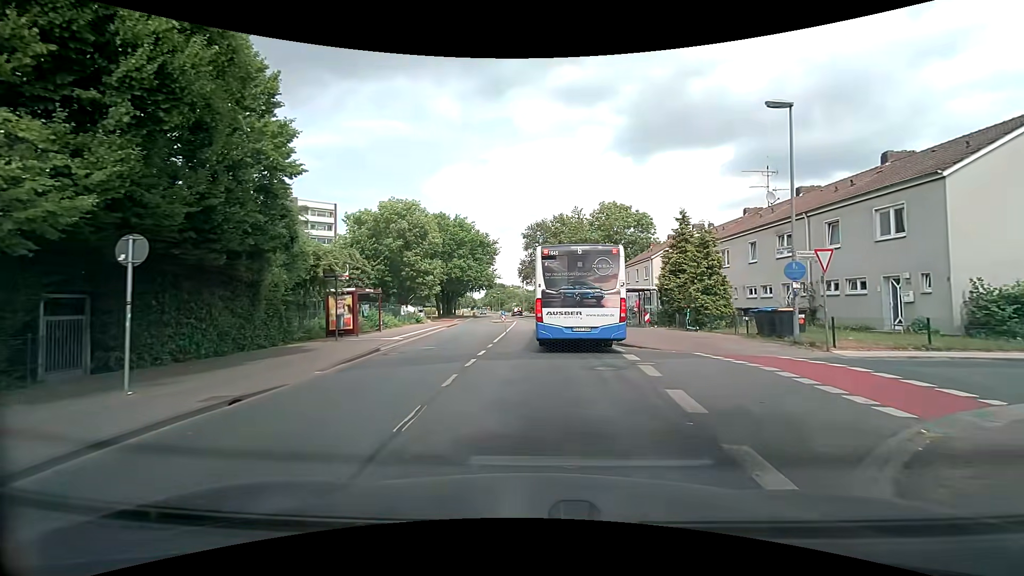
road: tertiary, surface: asphalt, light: Day
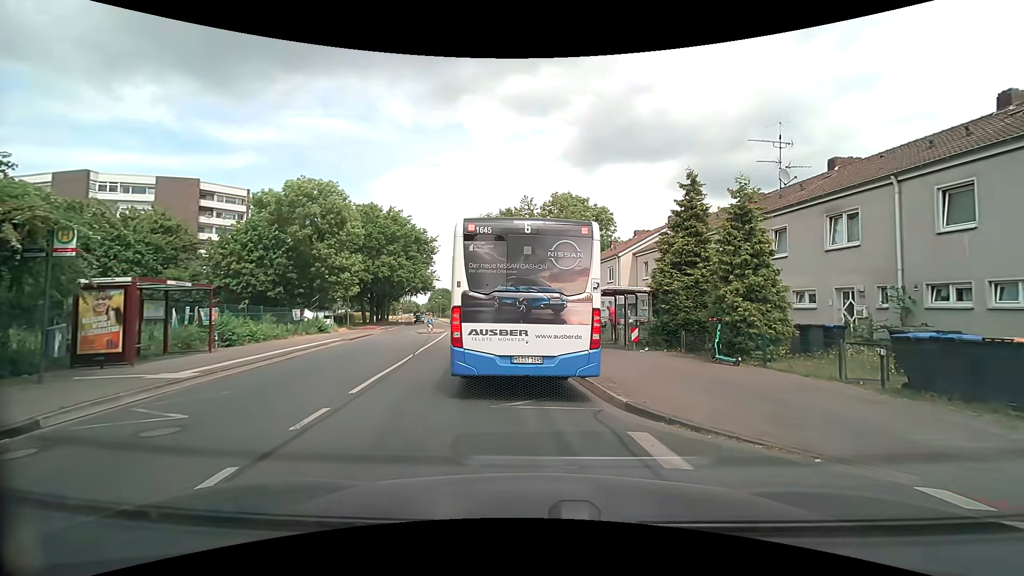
(+0.7, +10.1) m; +8°
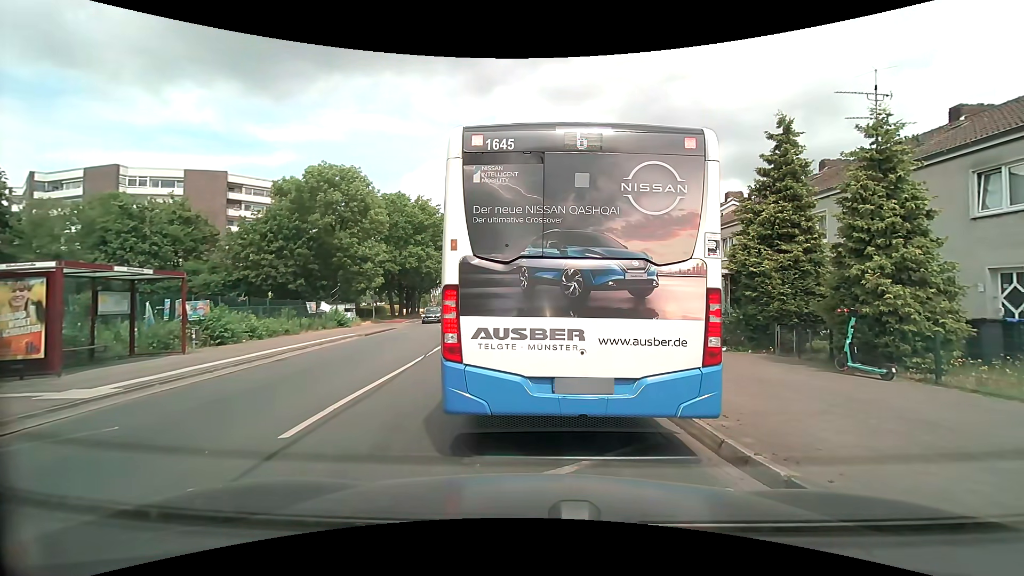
(-0.2, +3.7) m; -4°
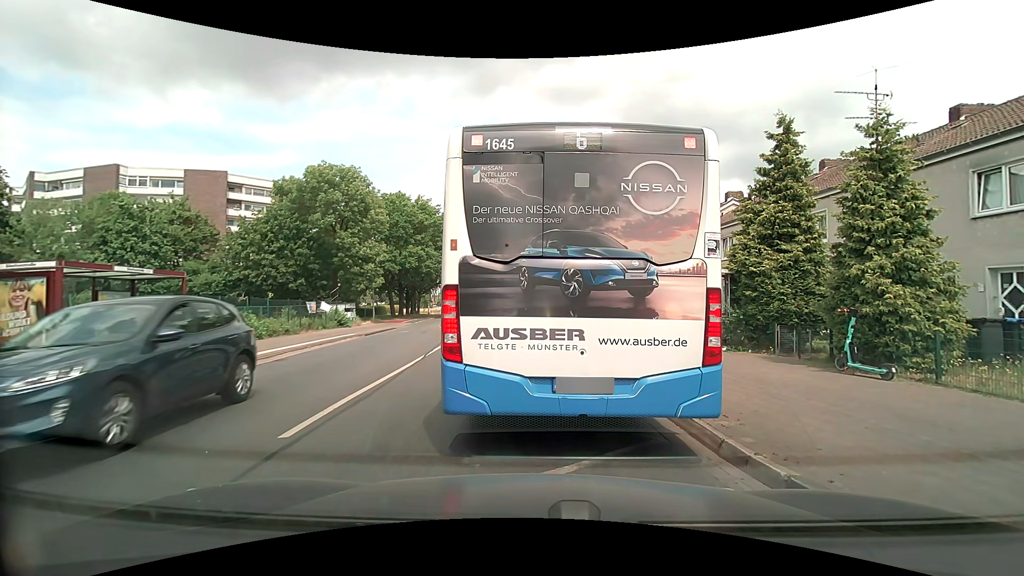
(0.0, +0.1) m; 0°
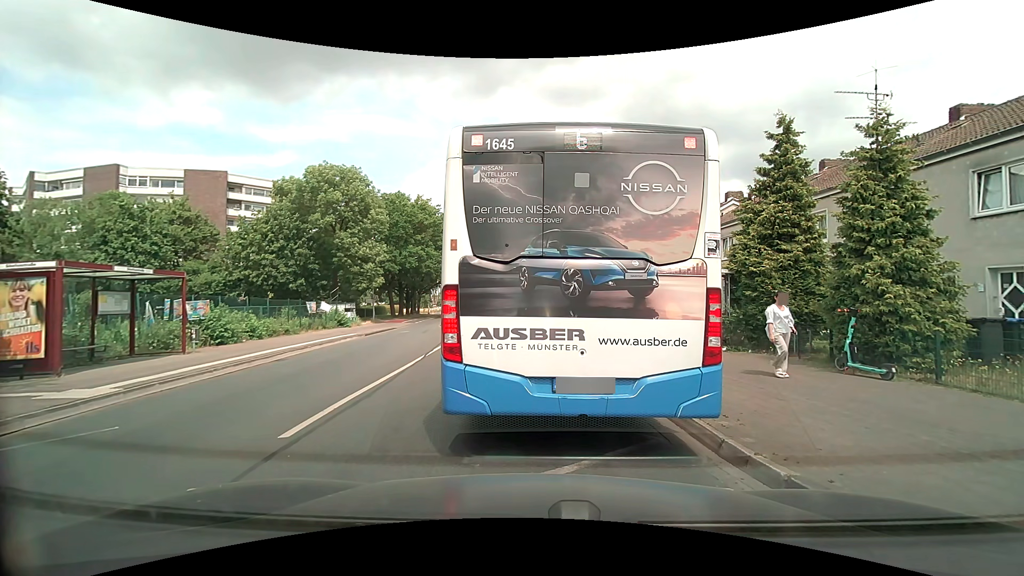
(0.0, 0.0) m; 0°
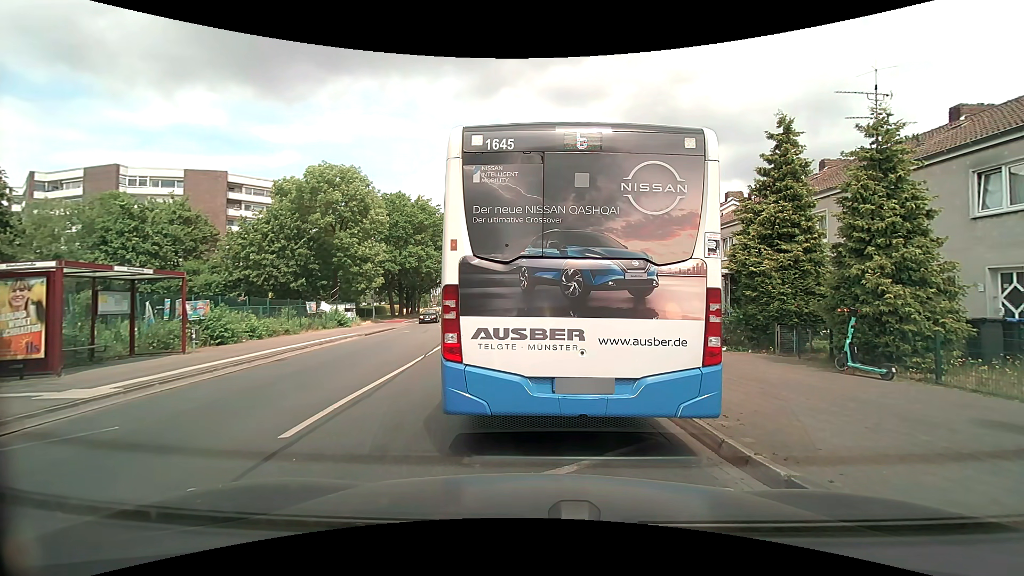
(0.0, 0.0) m; 0°
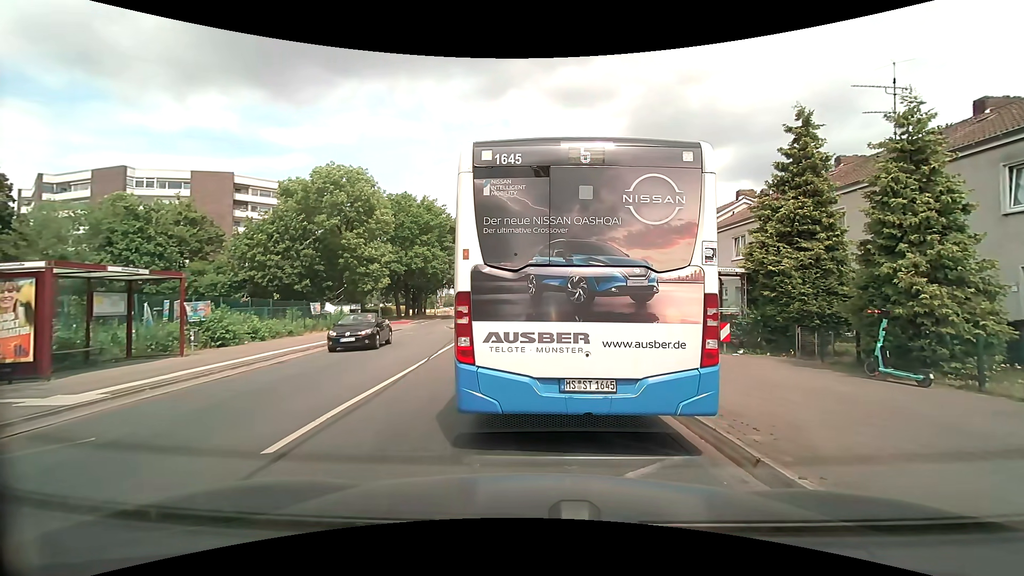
(0.0, +0.6) m; 0°
